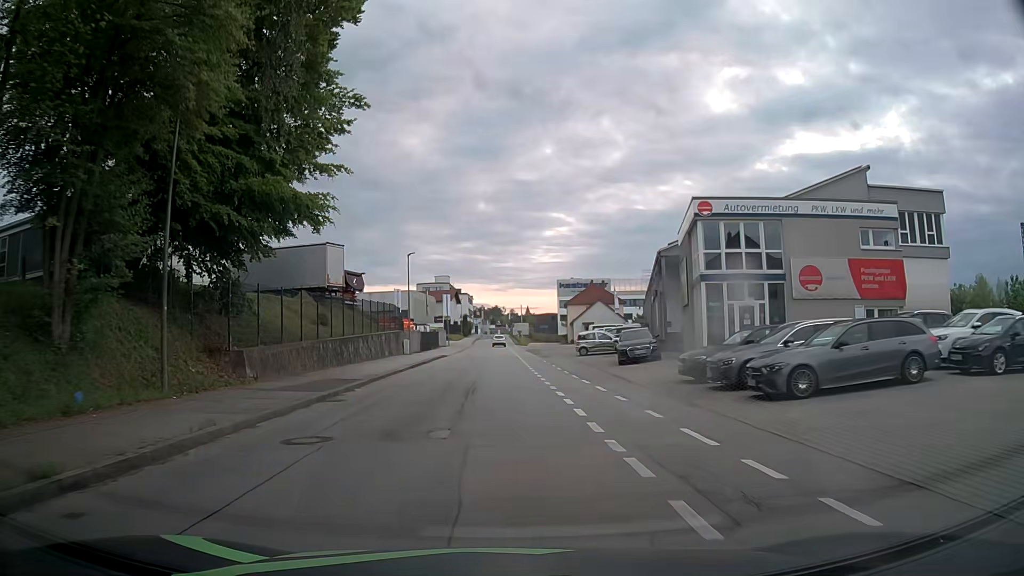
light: Day
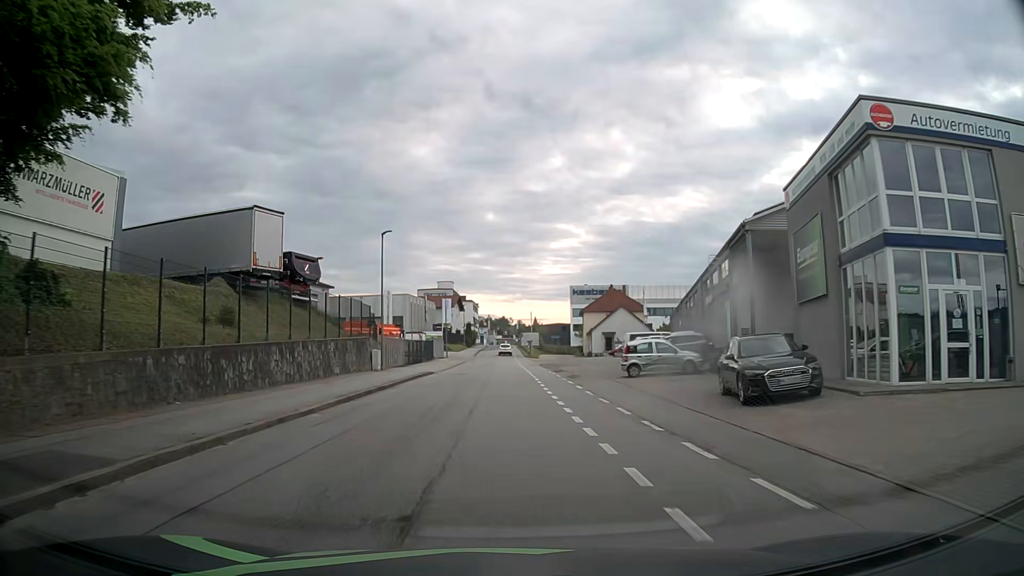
(-0.1, +14.8) m; -1°
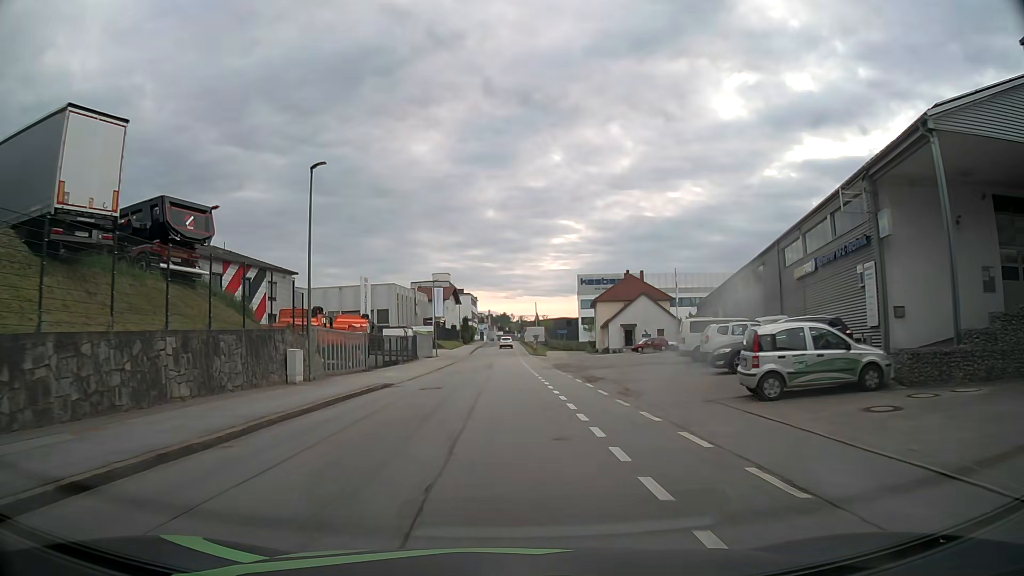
(+0.1, +14.8) m; 0°
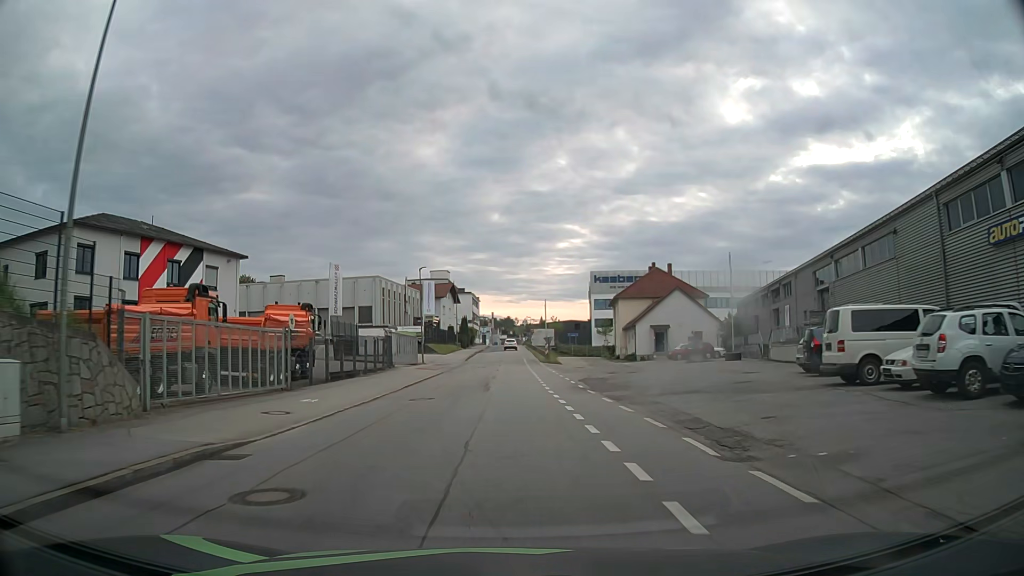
(-0.1, +14.9) m; -1°
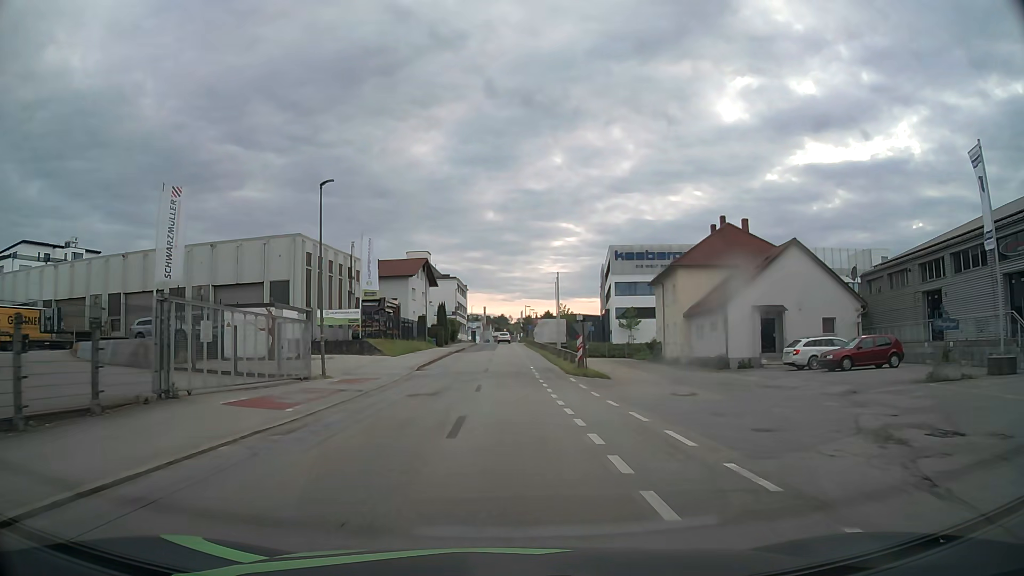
(+0.3, +30.1) m; +1°
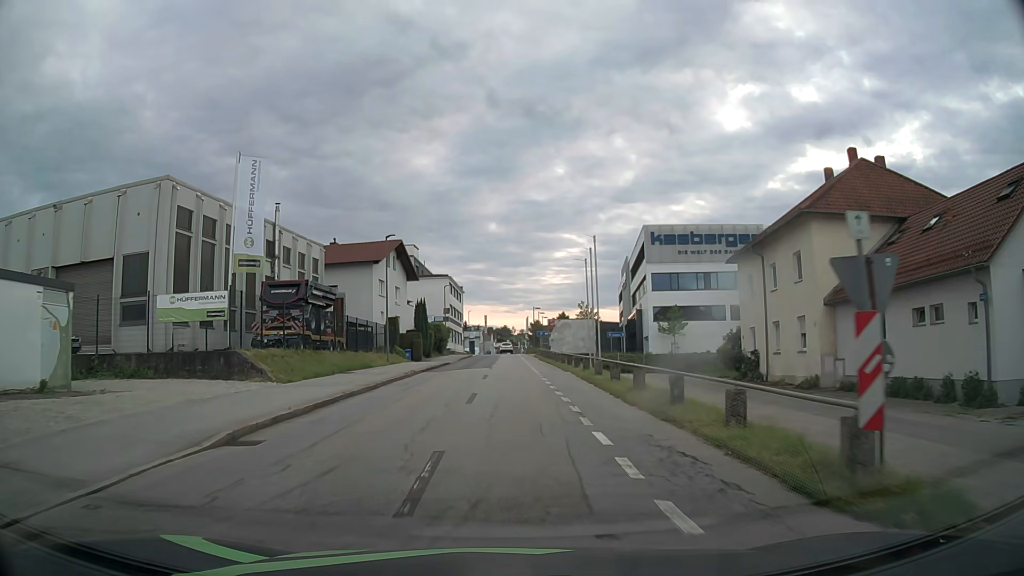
(0.0, +22.7) m; 0°
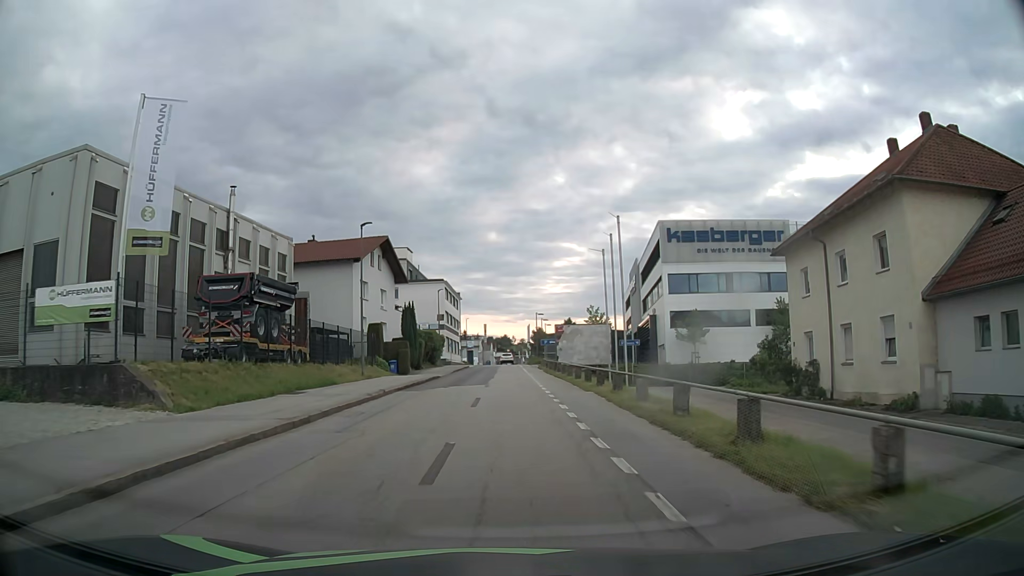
(0.0, +7.5) m; 0°
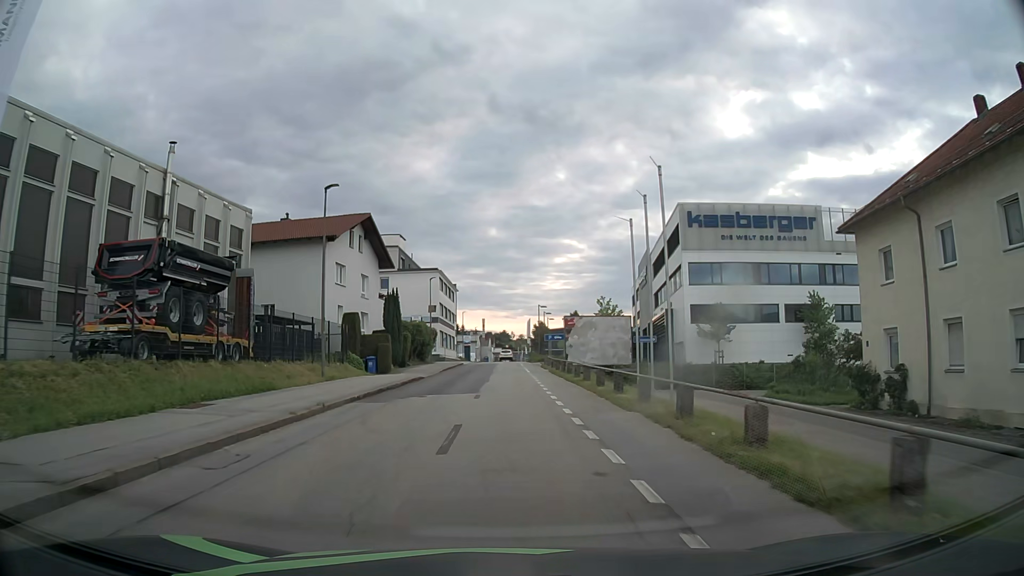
(0.0, +7.5) m; 0°
(0, +10) (0, +20) (0, +30) (0, +40) (0, +50) (0, +60) (0, +70) (-5, +78) (-14, +81) (-24, +84) m
